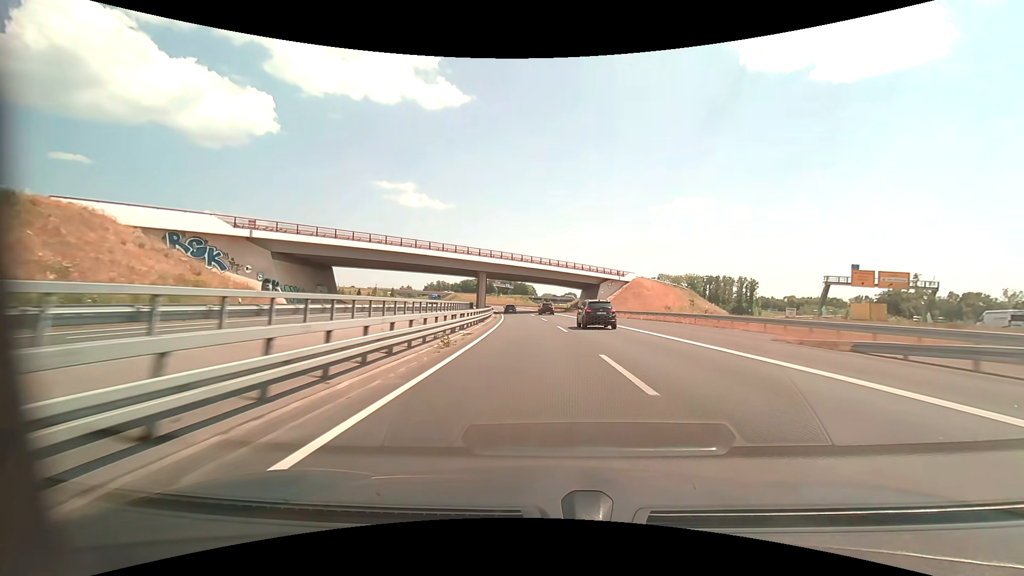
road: motorway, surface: asphalt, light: Day
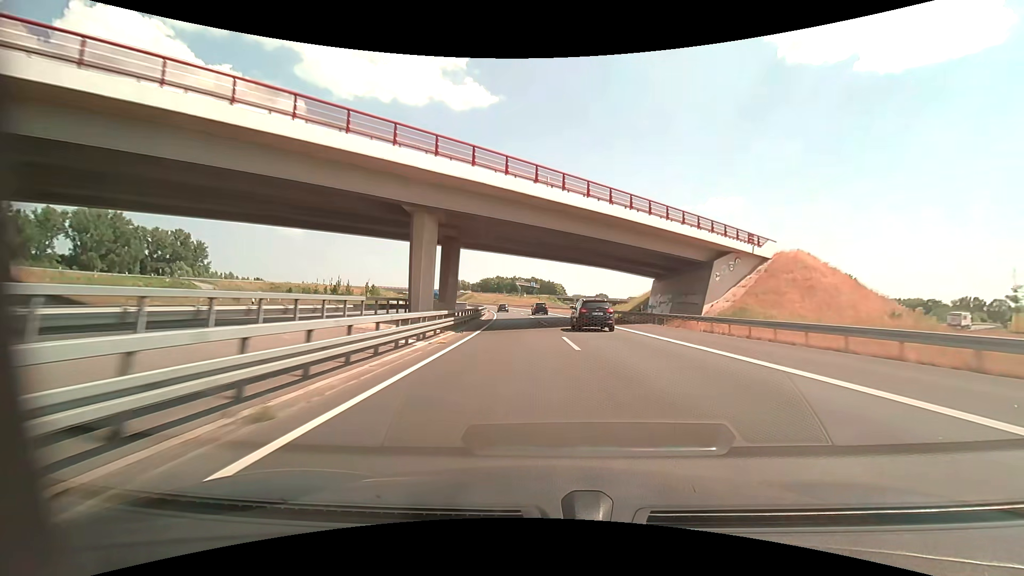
(-1.3, +46.4) m; -3°
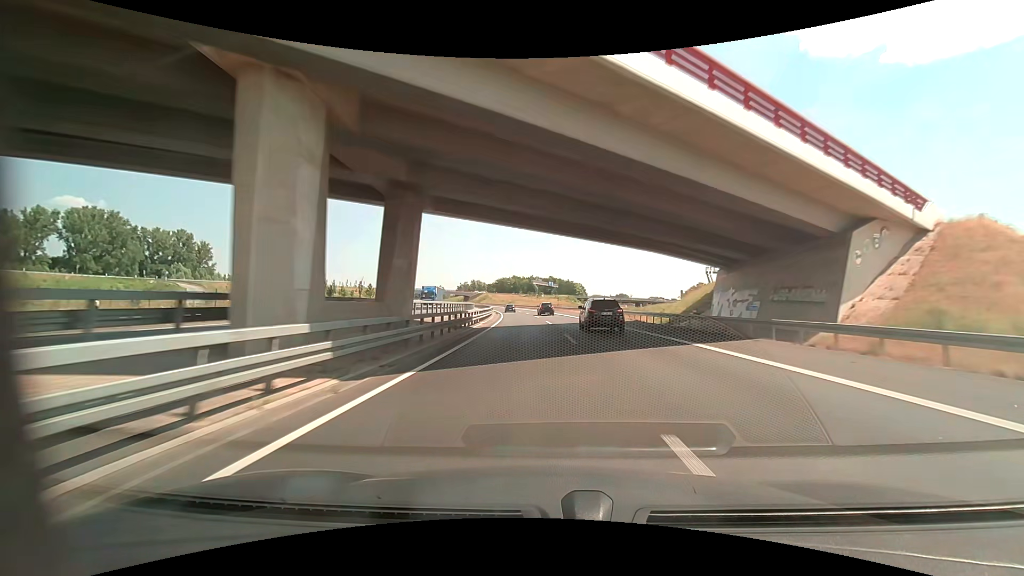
(-0.2, +15.4) m; -2°
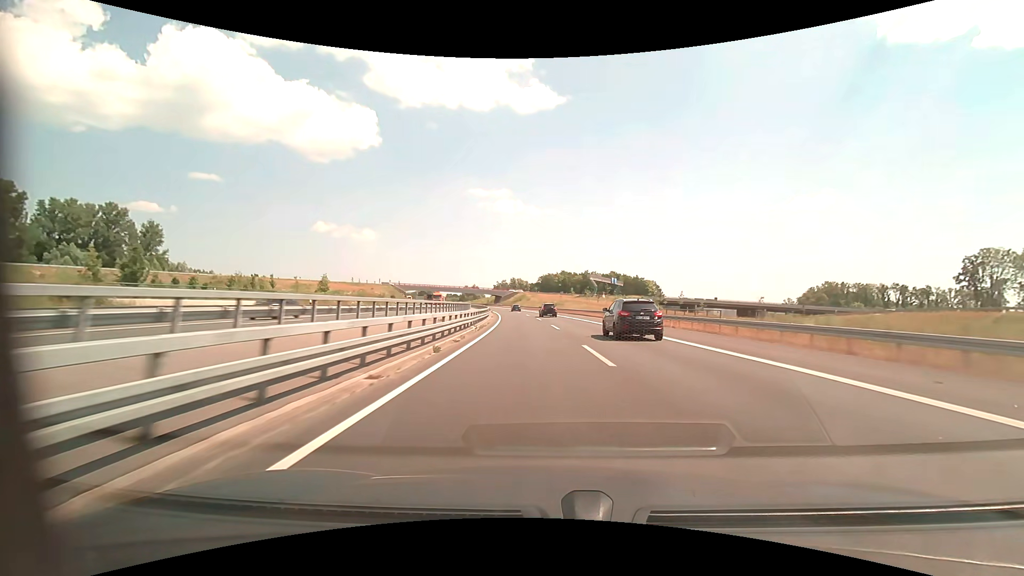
(-4.7, +77.4) m; -6°
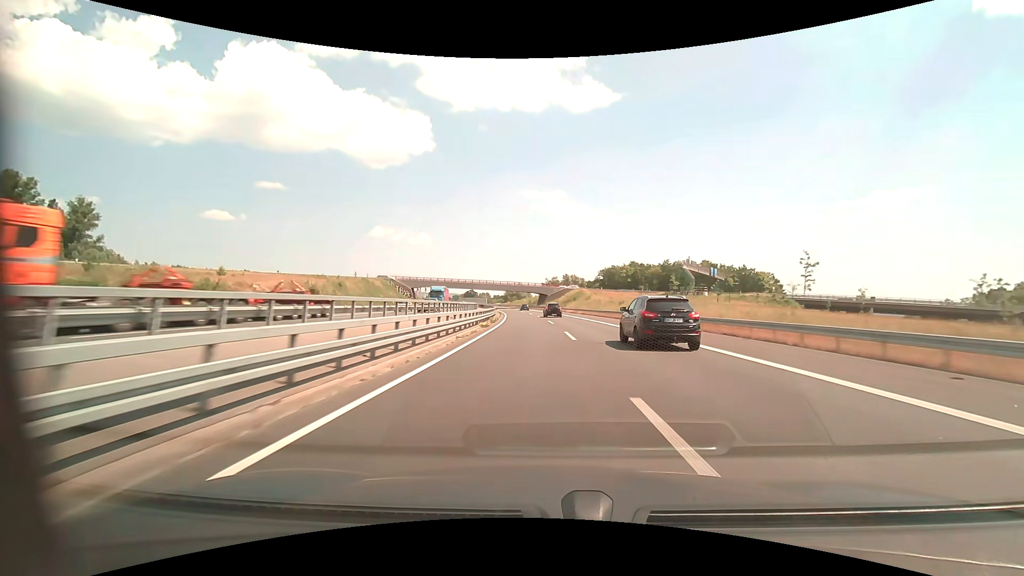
(-2.7, +63.4) m; -6°
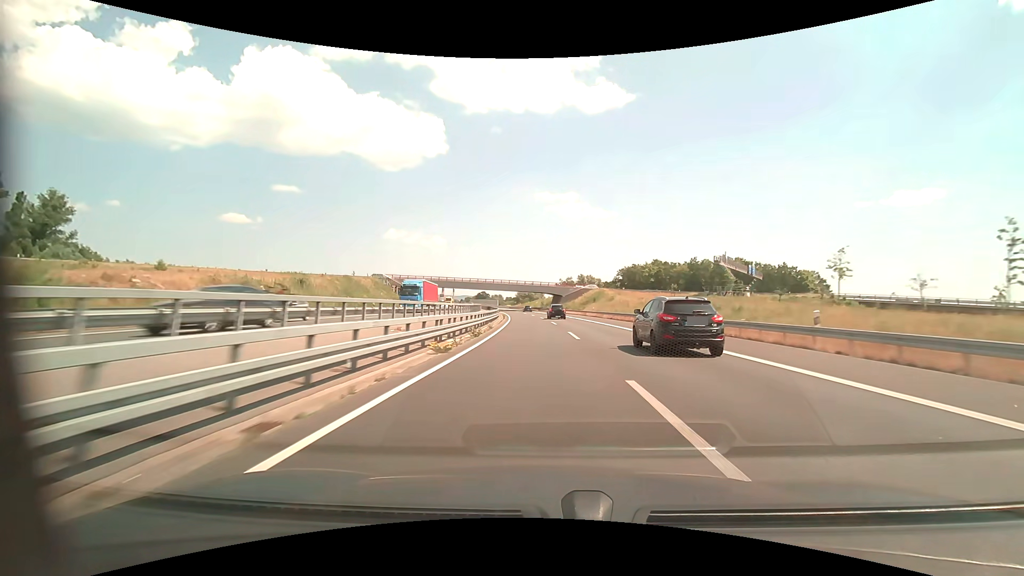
(-0.2, +16.1) m; -2°
